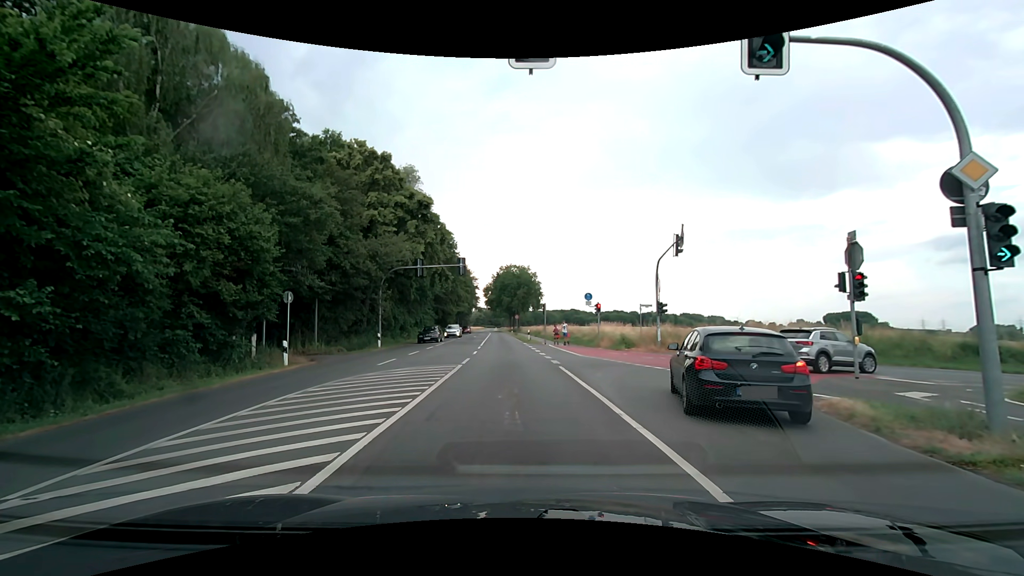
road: secondary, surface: asphalt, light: Day
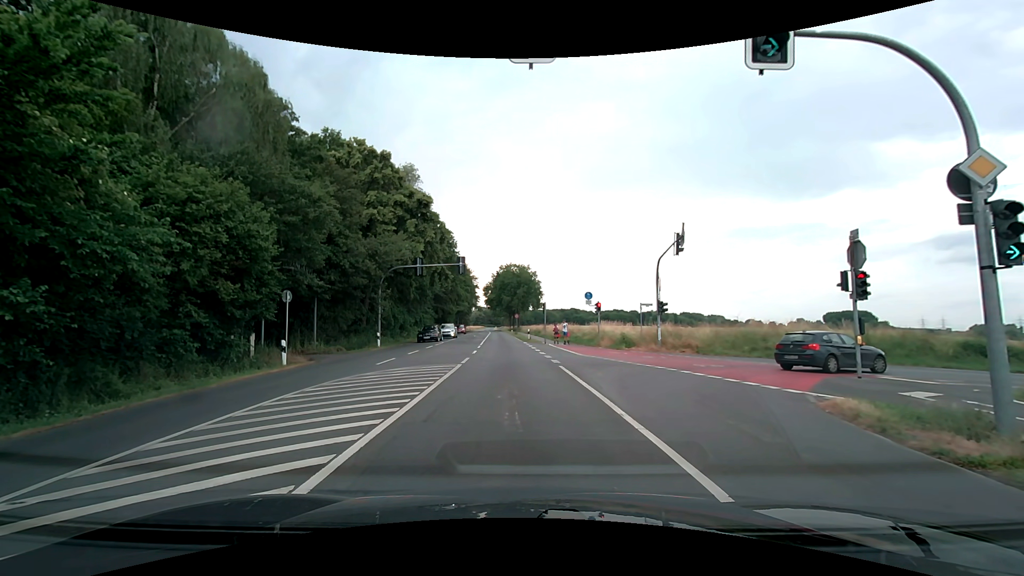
(0.0, +0.2) m; 0°
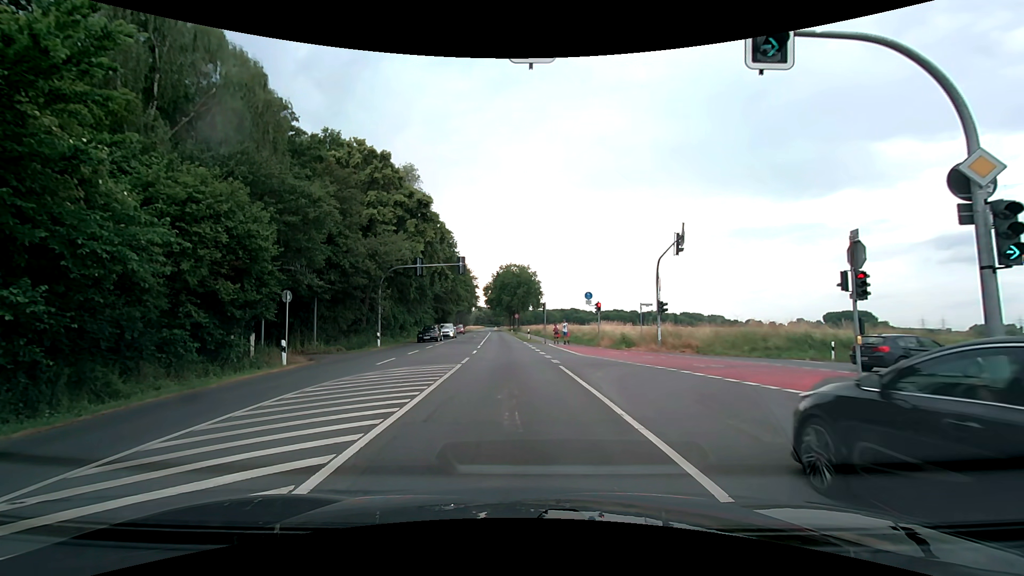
(0.0, 0.0) m; 0°
(-1, +10) (-1, +20) (-2, +30) (-3, +40) (-4, +50) (-5, +60) (-6, +70) (-7, +80) (-8, +90) (-9, +100) m
